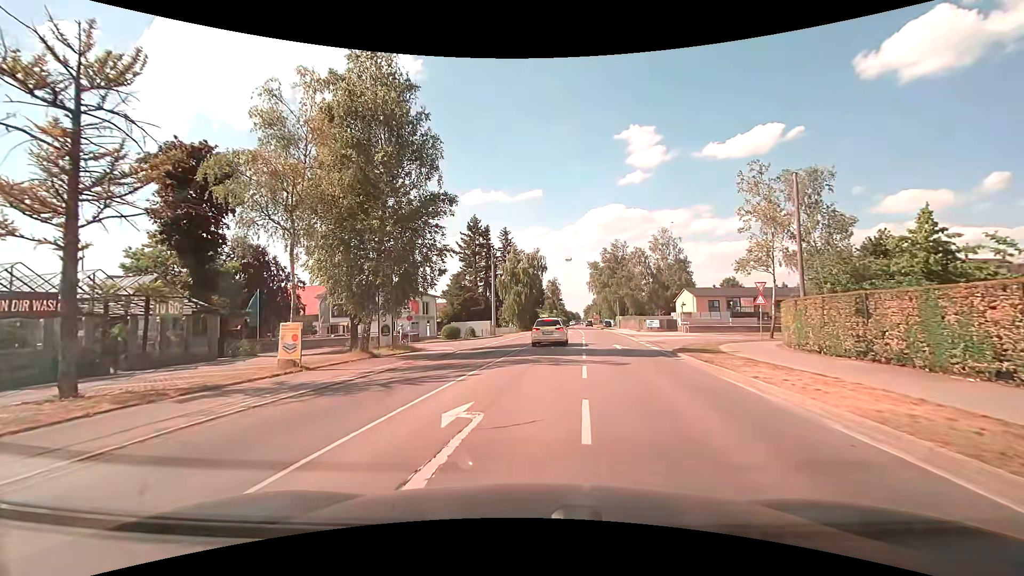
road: secondary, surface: asphalt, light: Day
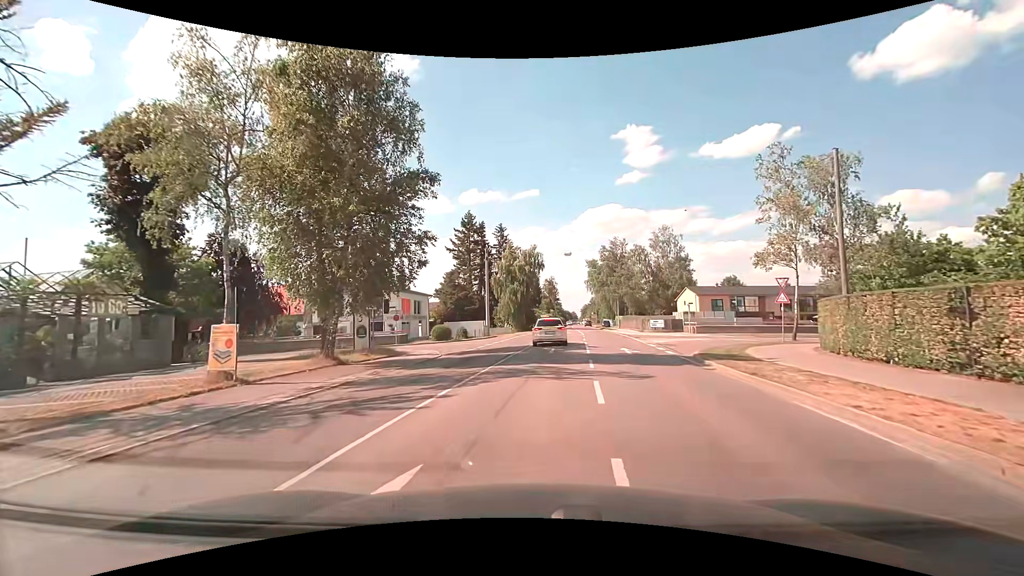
(0.0, +3.4) m; 0°
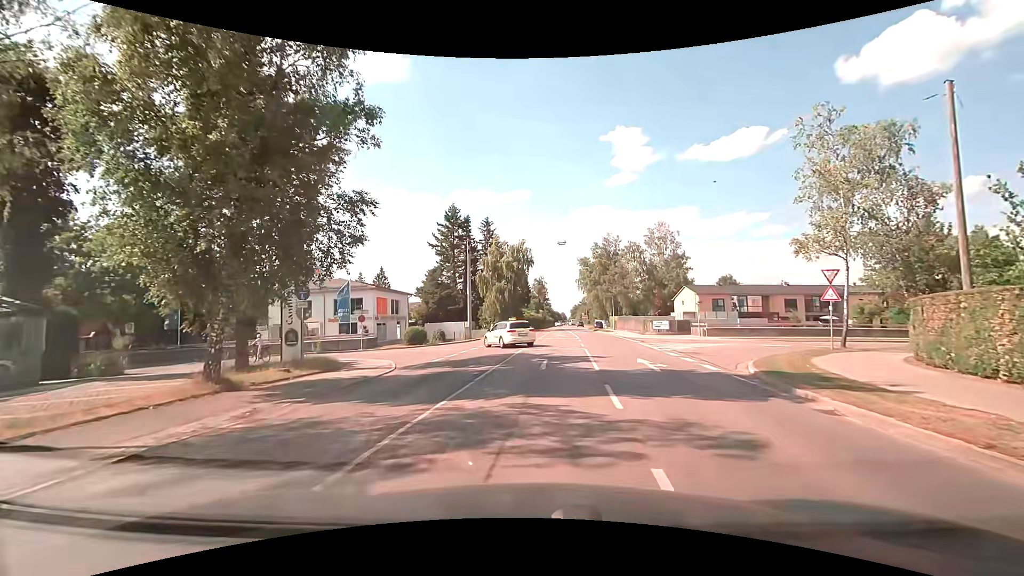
(+0.1, +6.1) m; +2°
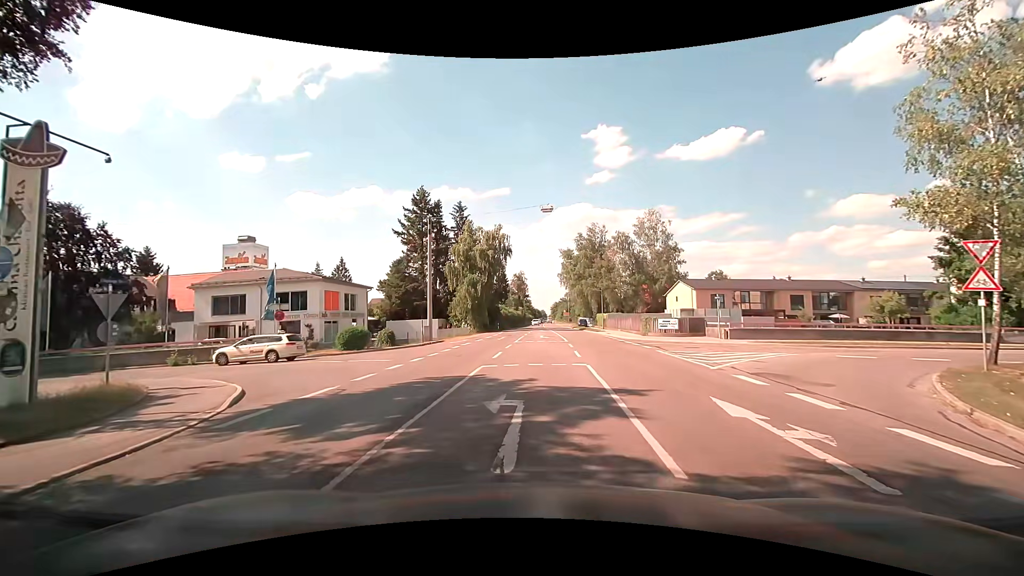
(+0.1, +9.4) m; +2°
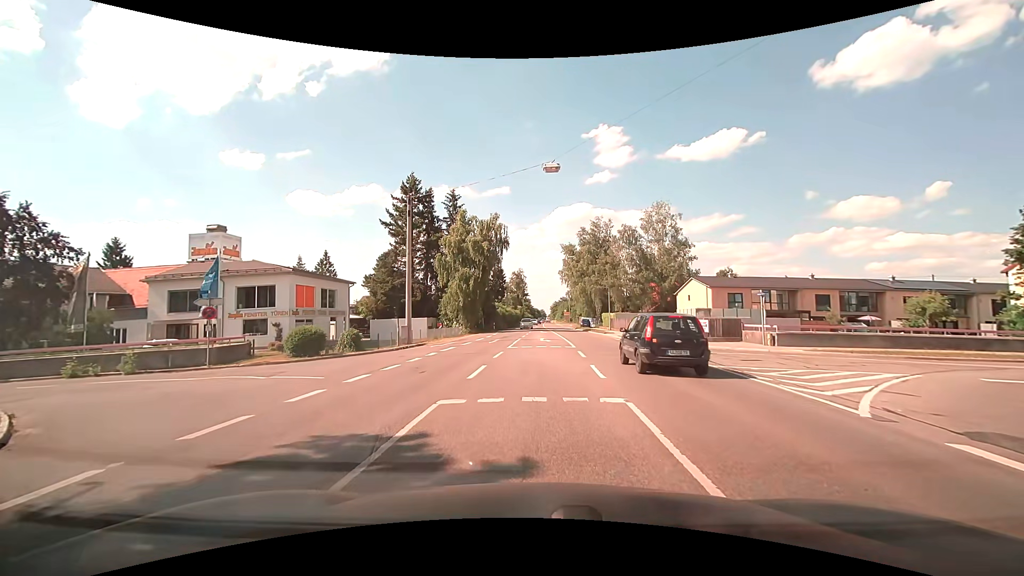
(0.0, +6.3) m; 0°
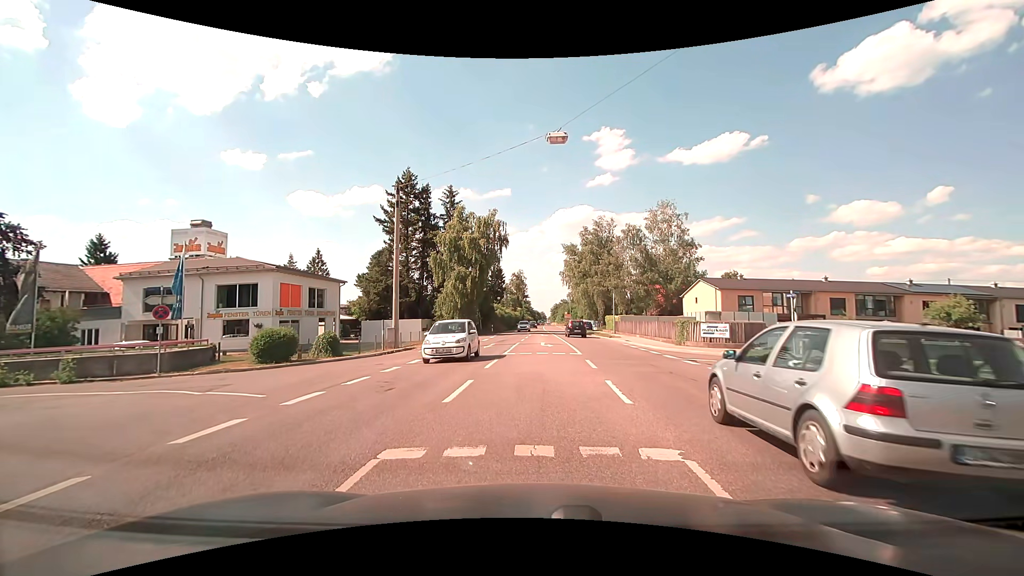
(0.0, +3.0) m; 0°
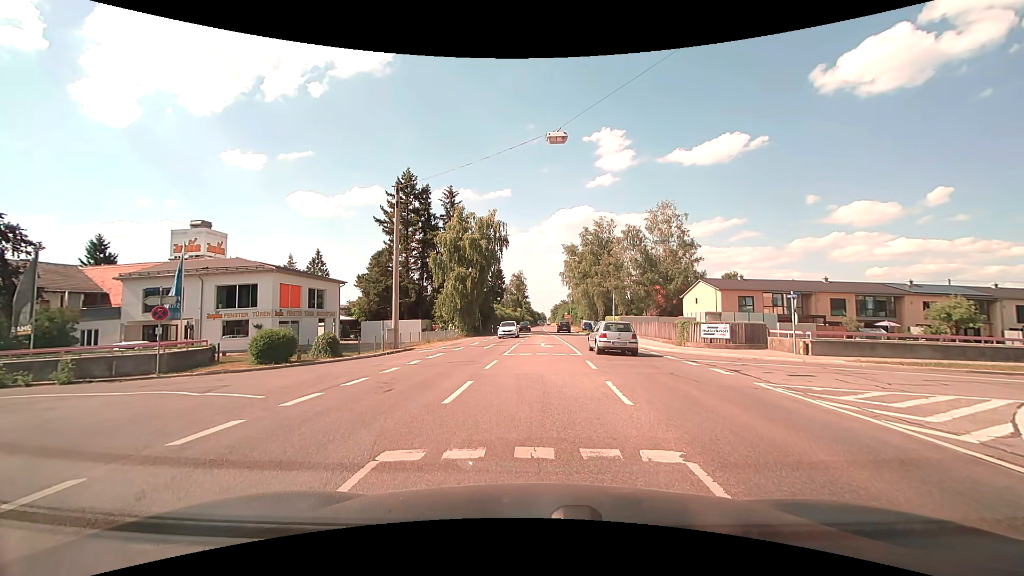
(0.0, +0.1) m; 0°
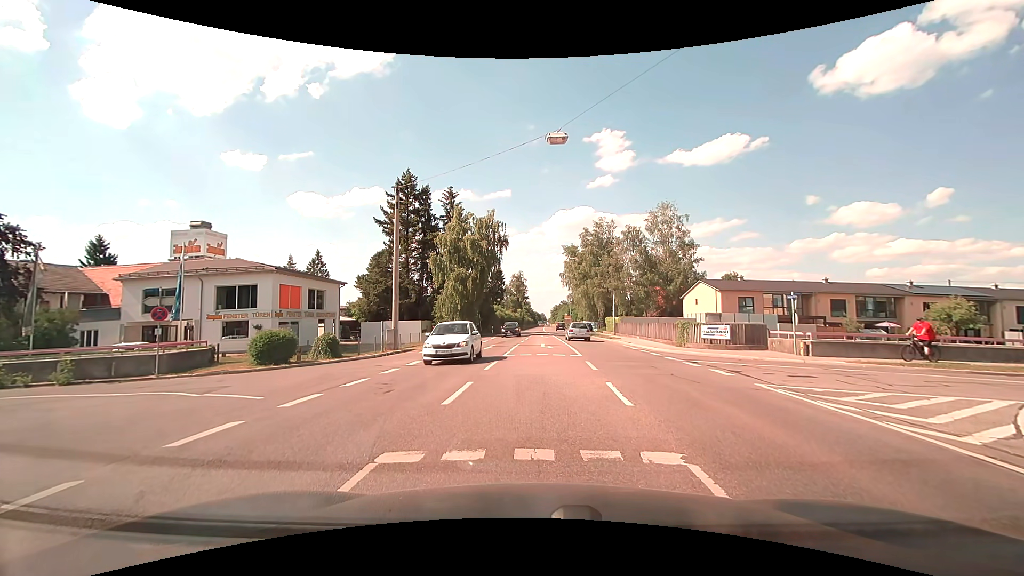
(0.0, 0.0) m; 0°
(-2, +10) (-9, +16) (-19, +18) (-29, +17) (-39, +16) (-49, +15) (-59, +14) (-69, +13) (-79, +12) (-89, +11) m
